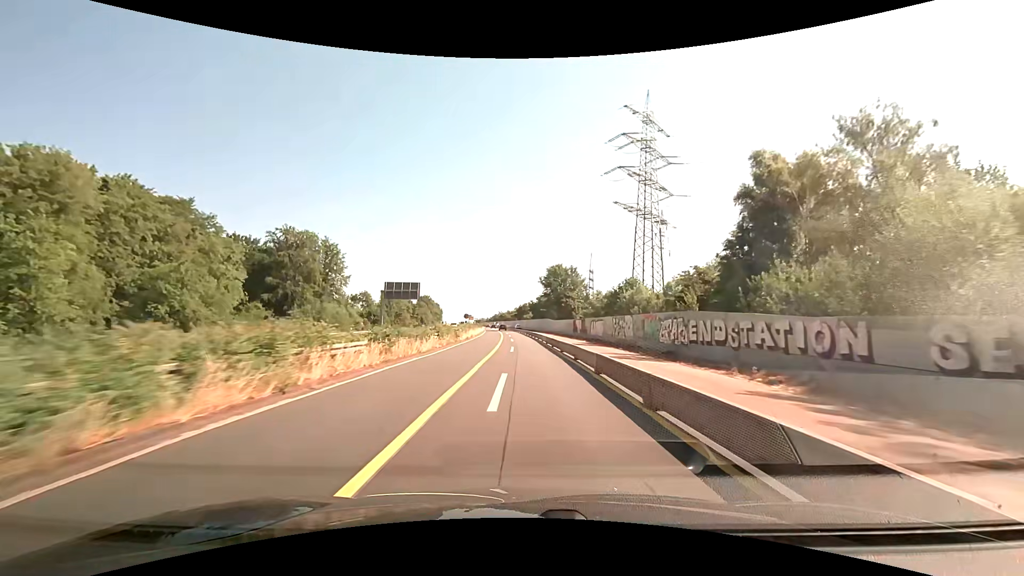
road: trunk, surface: asphalt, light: Day
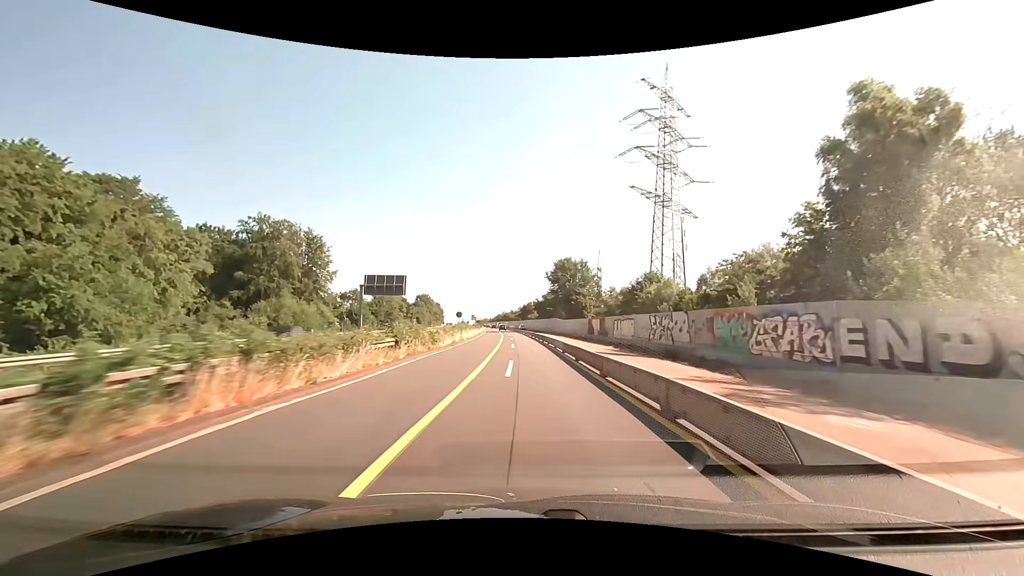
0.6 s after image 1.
(-0.1, +12.7) m; -1°
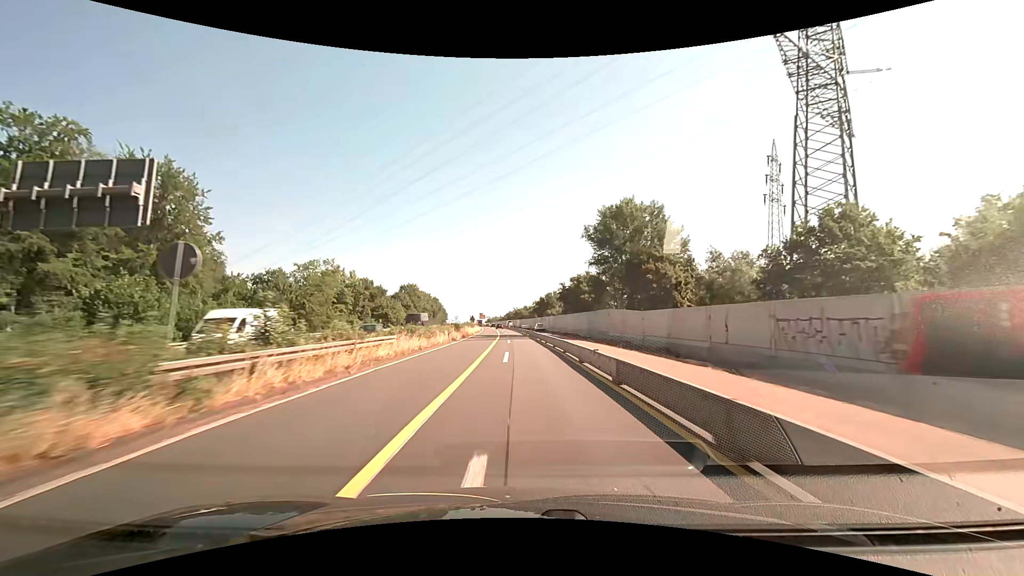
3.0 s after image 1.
(-0.7, +50.6) m; -2°
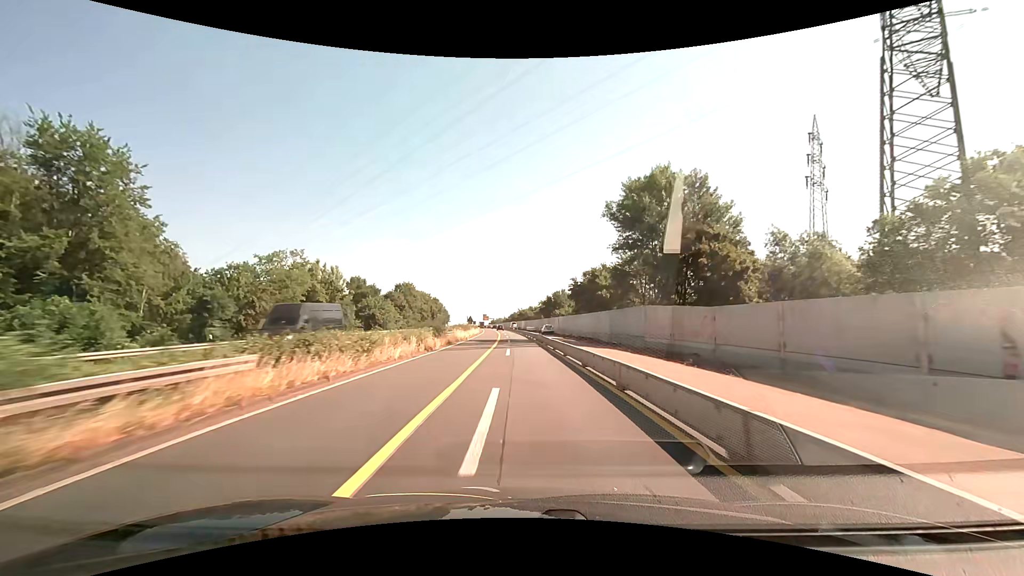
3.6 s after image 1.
(0.0, +12.7) m; 0°
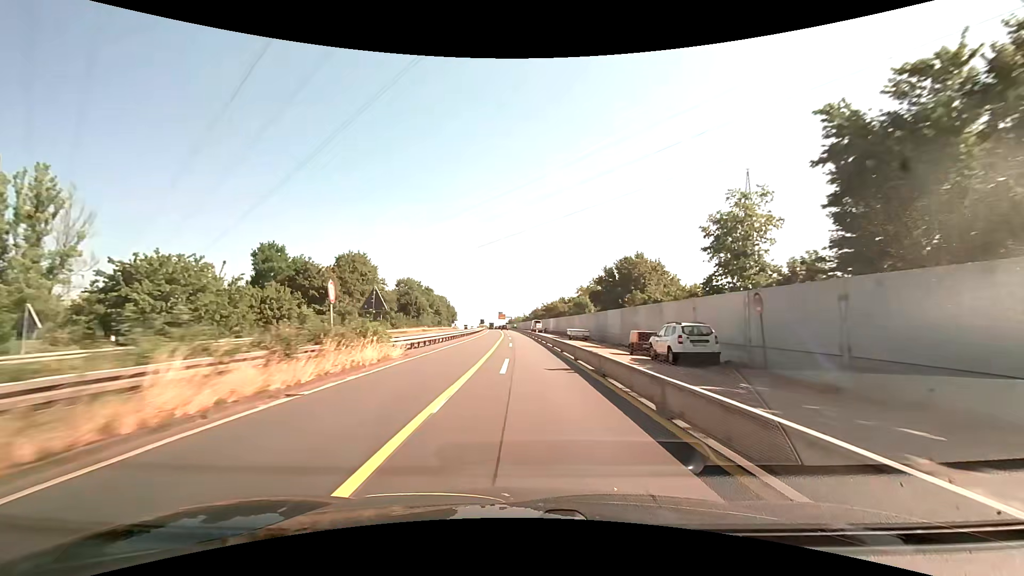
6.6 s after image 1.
(-1.5, +63.3) m; -3°
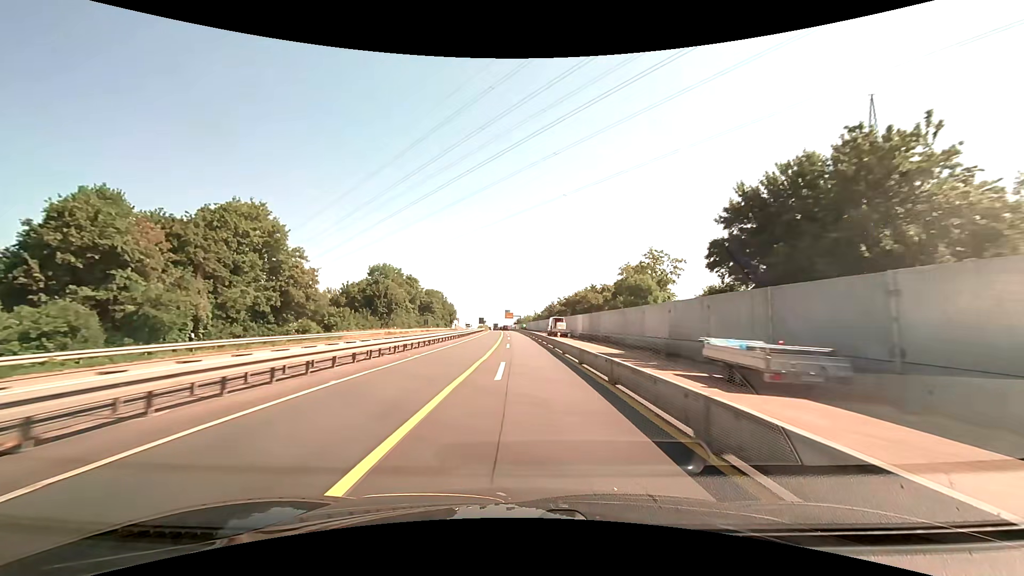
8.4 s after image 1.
(-0.3, +38.1) m; -1°
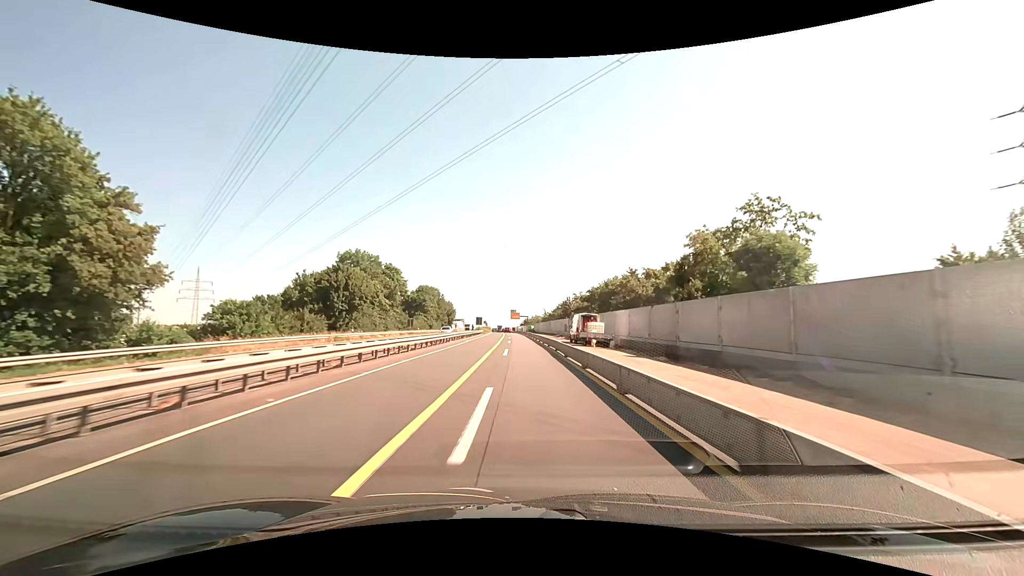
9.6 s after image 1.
(-0.2, +25.4) m; -1°
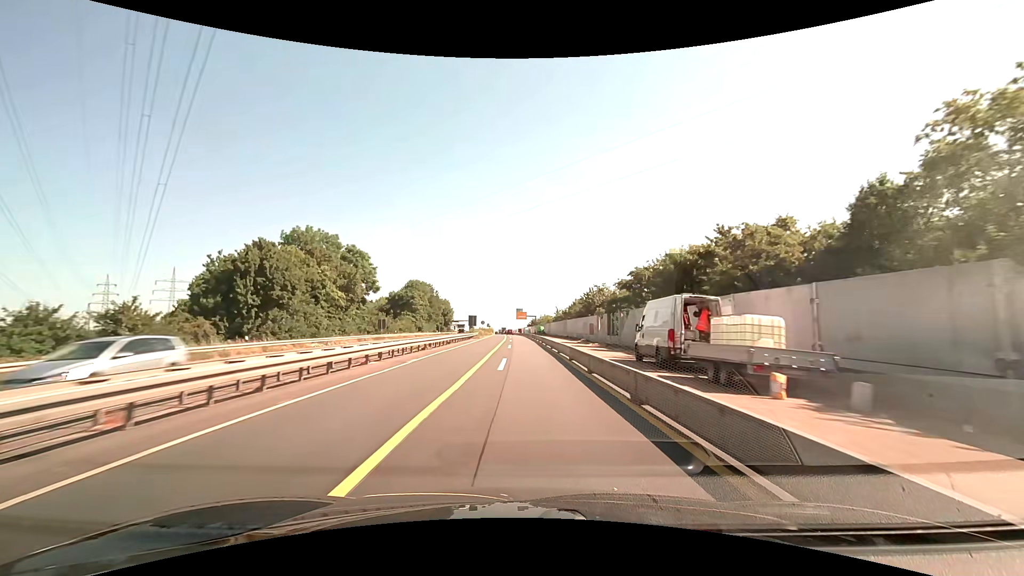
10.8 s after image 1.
(-0.1, +25.4) m; -1°
(0, +10) (0, +20) (0, +30) (-1, +40) (-1, +50) (-1, +60) (-1, +70) (-2, +80) (-2, +90) (-2, +100) m
